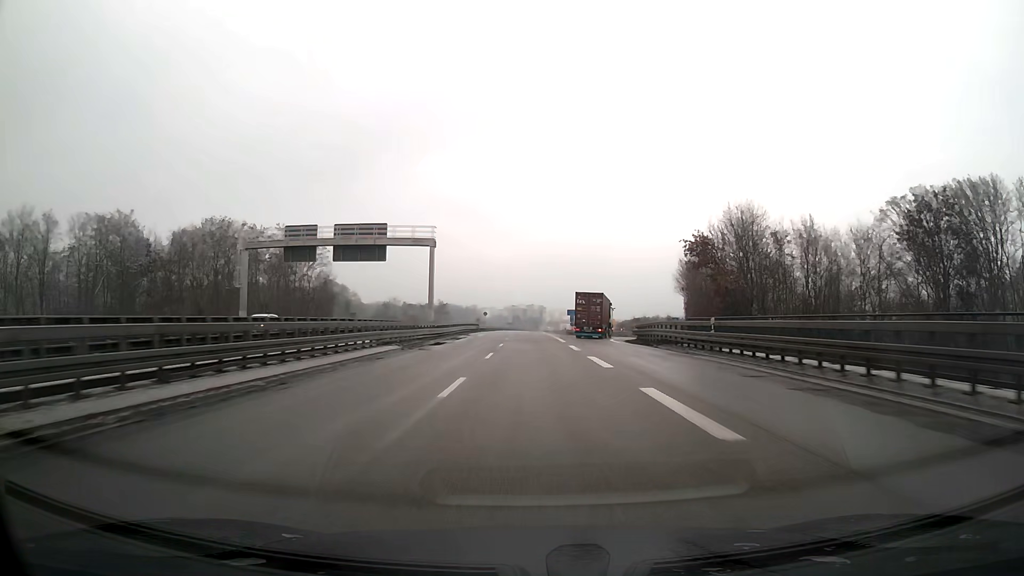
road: trunk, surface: asphalt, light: Day
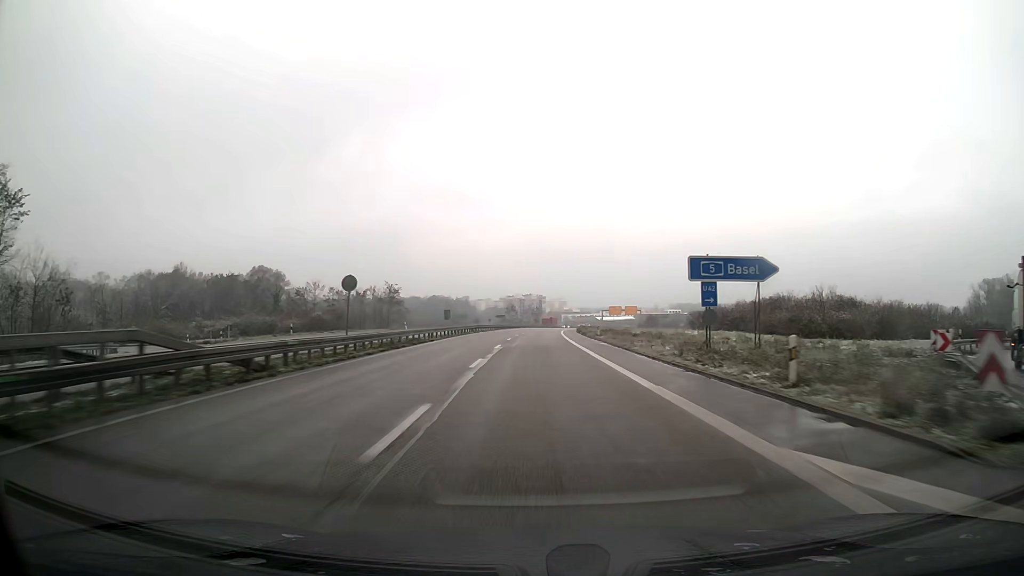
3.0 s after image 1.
(0.0, +77.6) m; +1°
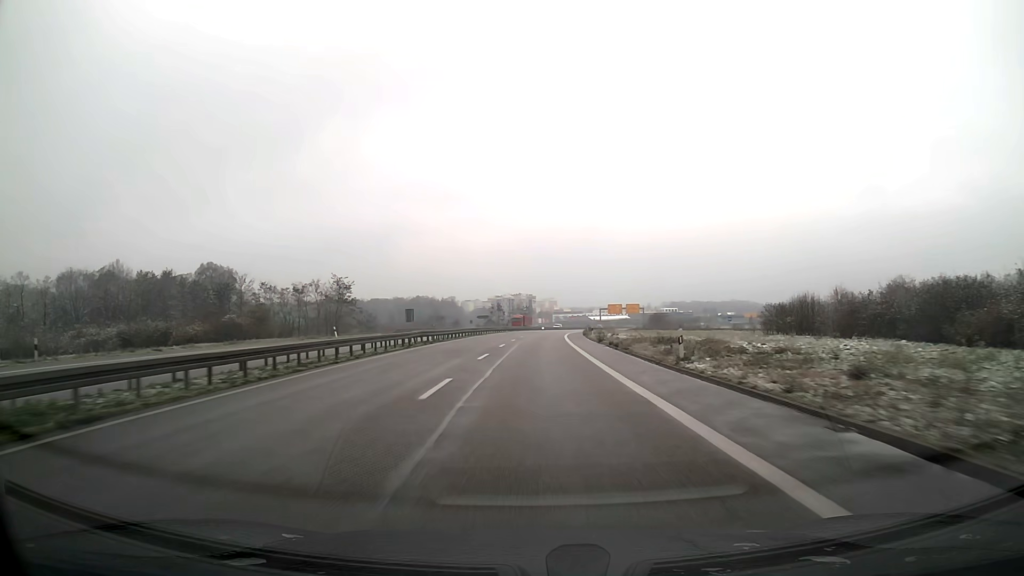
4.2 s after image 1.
(+0.2, +31.1) m; +1°
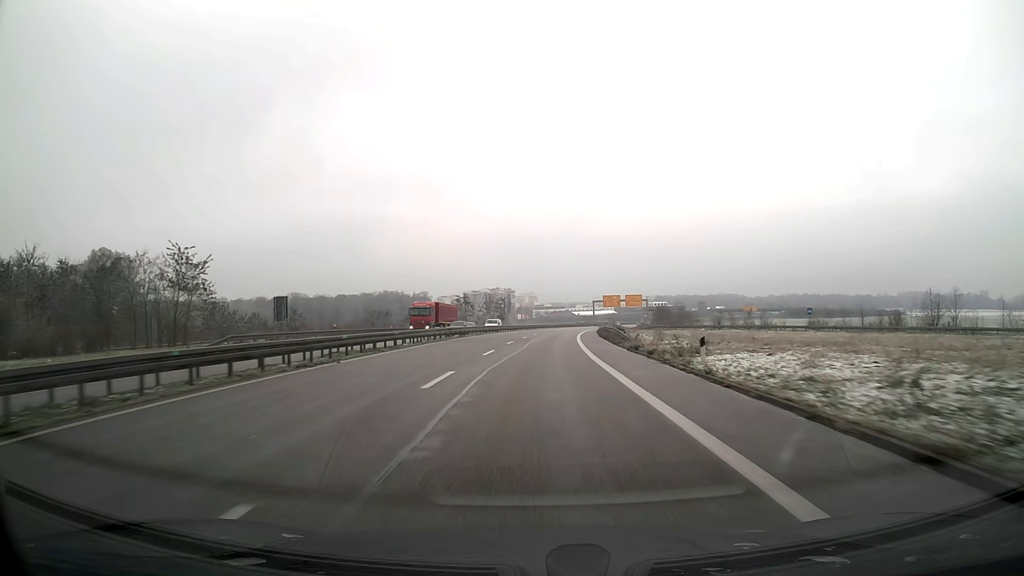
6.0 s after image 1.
(+0.7, +46.7) m; +2°
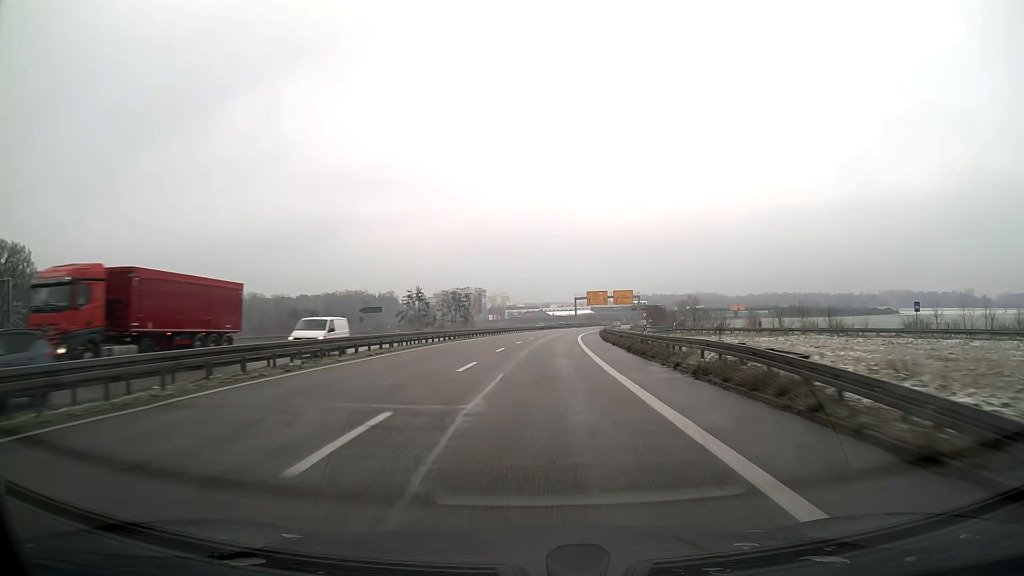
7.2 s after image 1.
(+0.7, +31.1) m; +2°
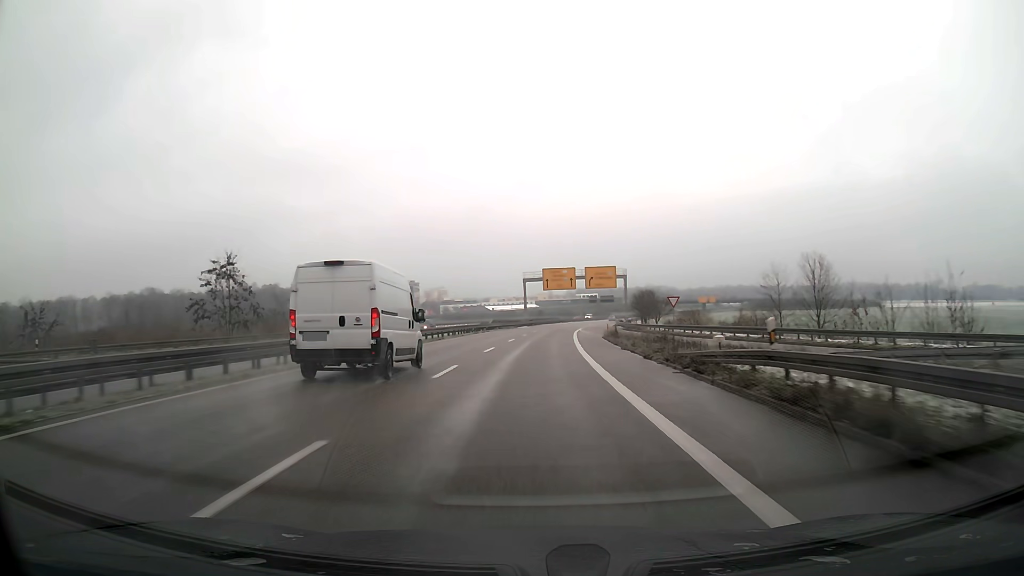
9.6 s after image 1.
(+2.7, +62.2) m; +5°
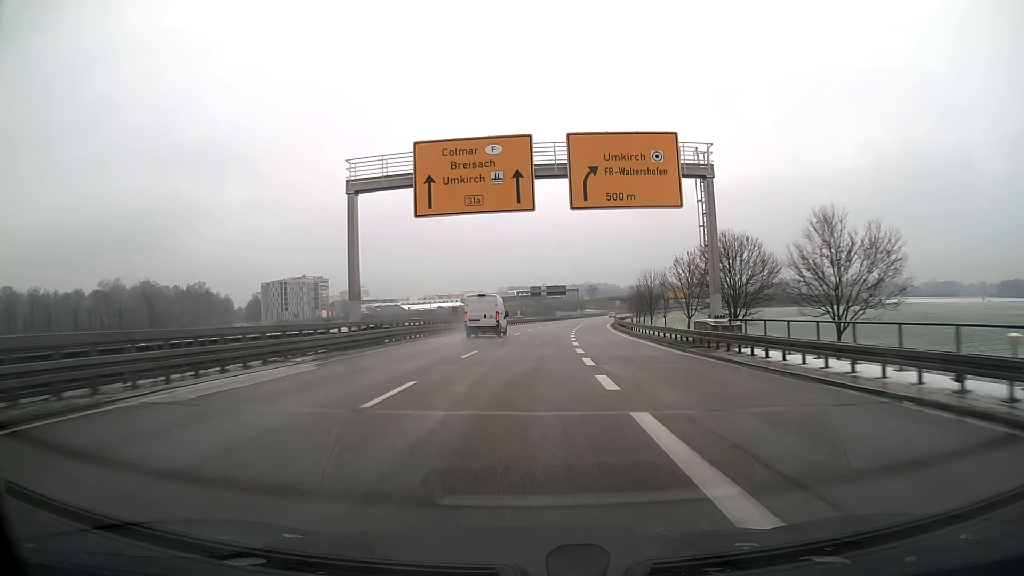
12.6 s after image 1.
(+3.9, +77.5) m; +6°
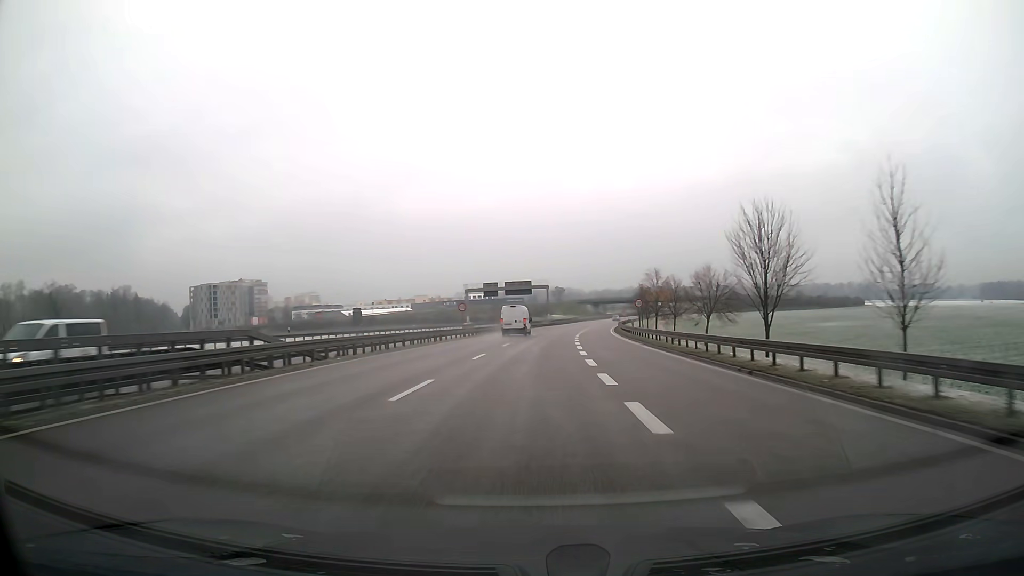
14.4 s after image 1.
(+1.3, +46.8) m; +3°
(0, +10) (0, +20) (+1, +30) (+1, +40) (+2, +50) (+2, +60) (+3, +70) (+4, +80) (+5, +90) (+7, +100) m
